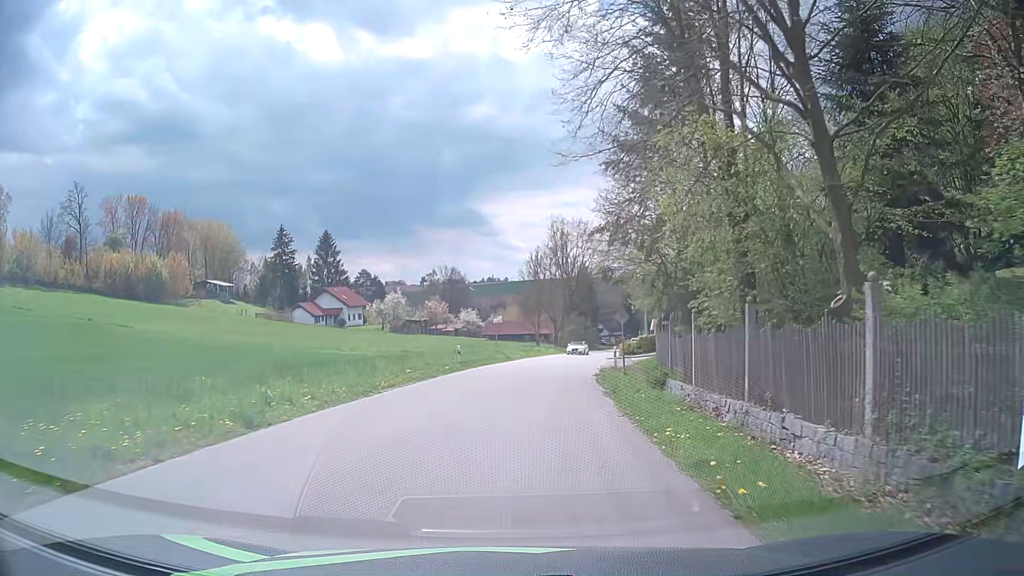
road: tertiary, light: Day
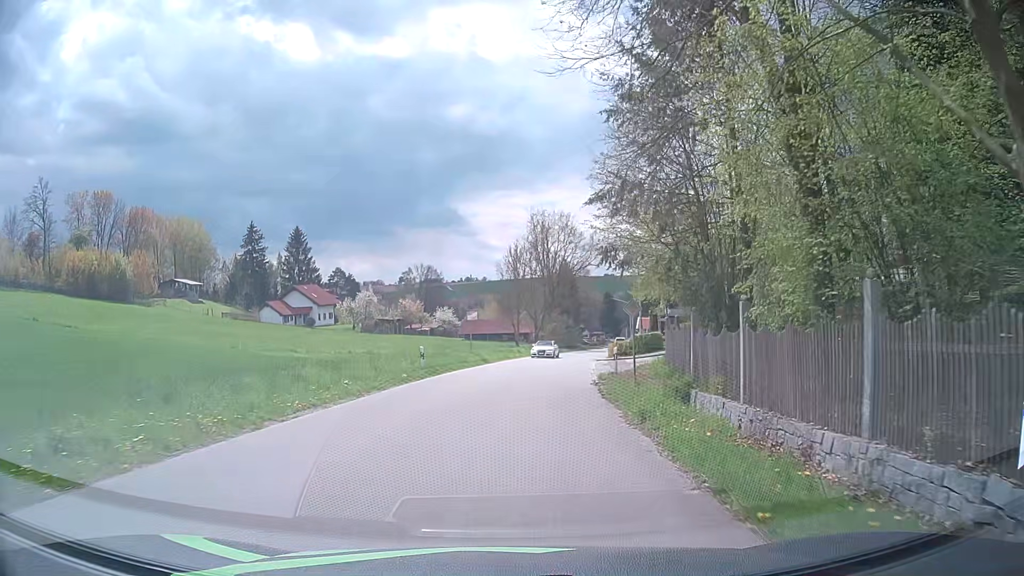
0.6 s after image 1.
(+0.1, +6.0) m; +1°
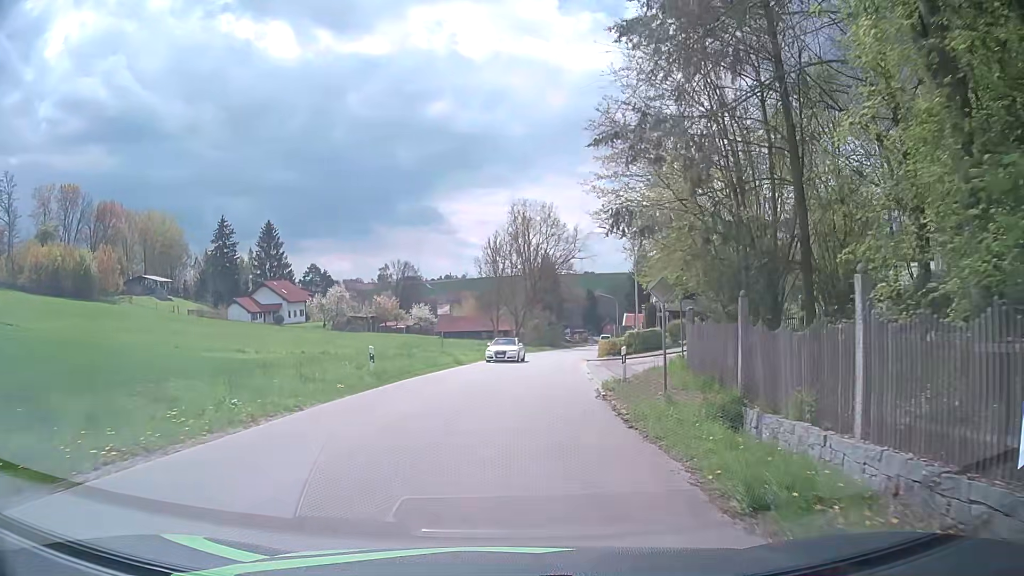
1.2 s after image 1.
(+0.1, +5.9) m; +3°
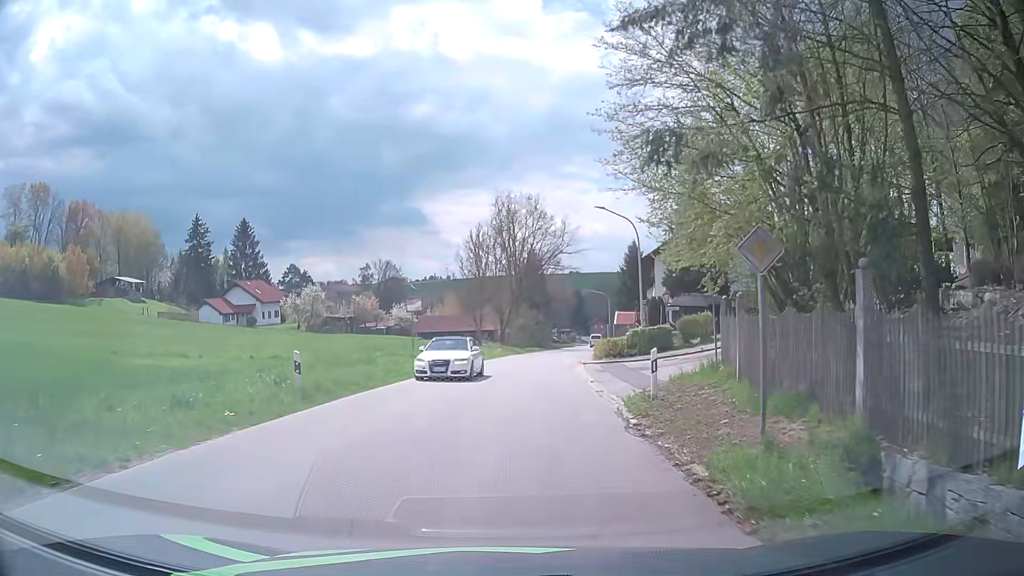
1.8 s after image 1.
(0.0, +5.8) m; 0°
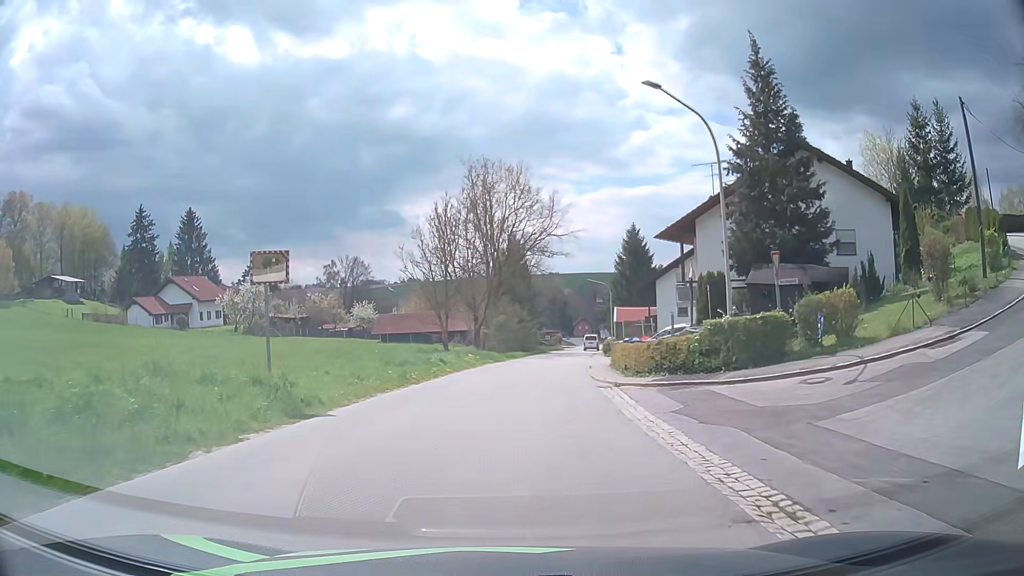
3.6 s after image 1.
(+0.5, +16.7) m; +3°
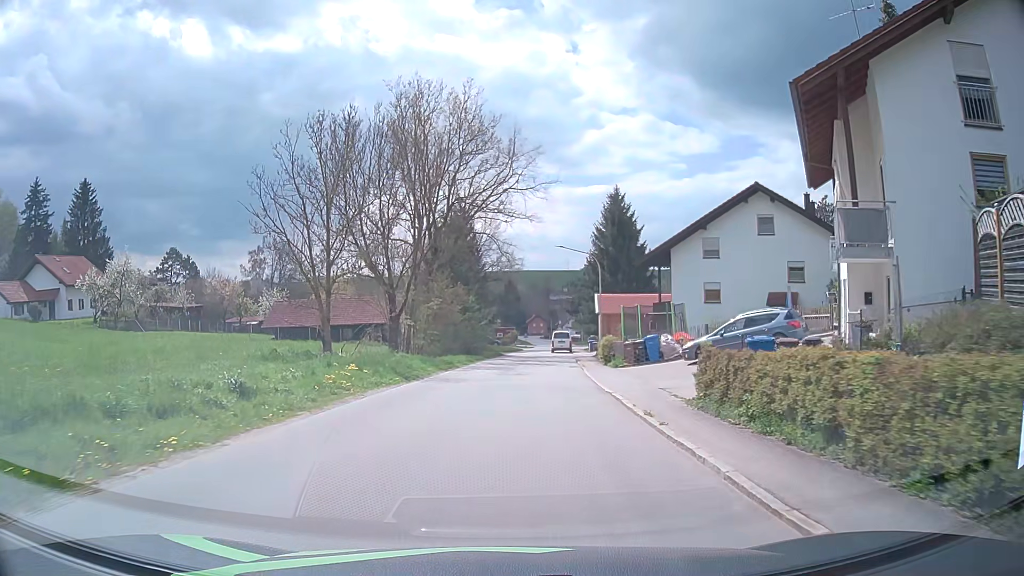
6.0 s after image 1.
(+0.4, +22.3) m; +3°
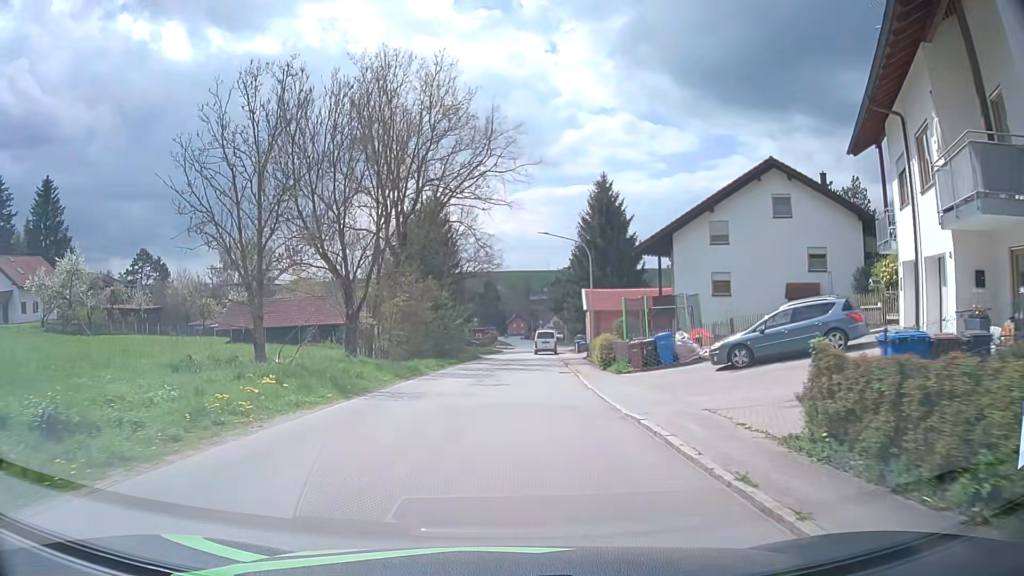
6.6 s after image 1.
(+0.1, +5.7) m; +2°
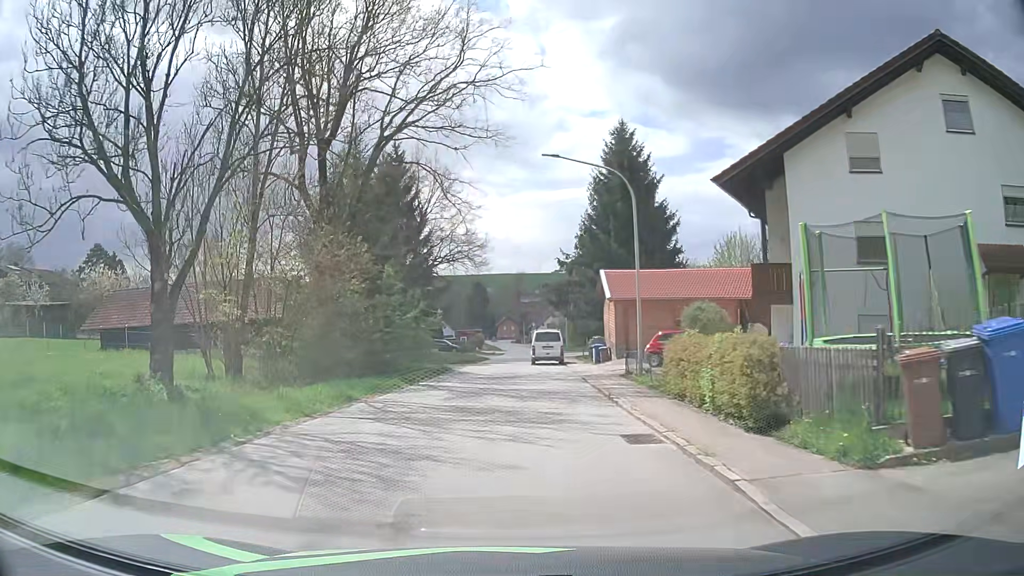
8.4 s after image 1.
(+0.3, +17.3) m; +1°
(0, +10) (0, +20) (-1, +30) (-1, +40) (0, +50) (+1, +60) (+2, +70) (+3, +80) (+3, +90) (+4, +100) m
